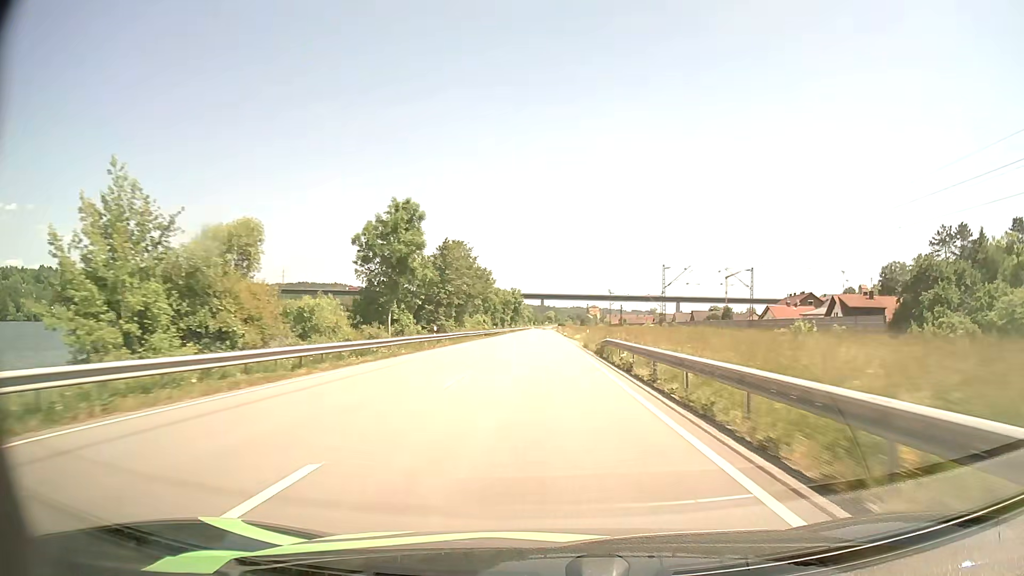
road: primary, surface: asphalt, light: Day
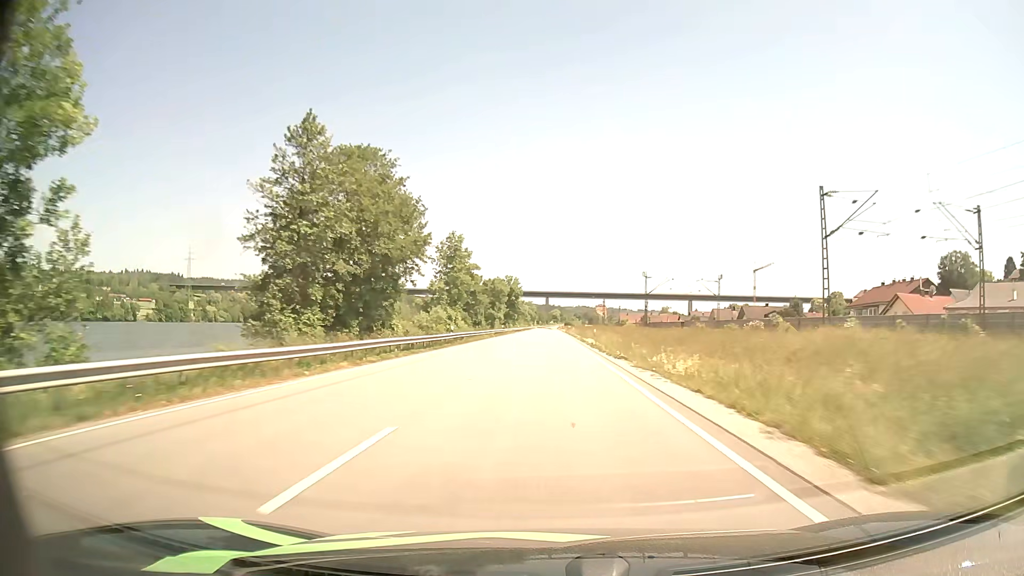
(-0.3, +46.0) m; -1°
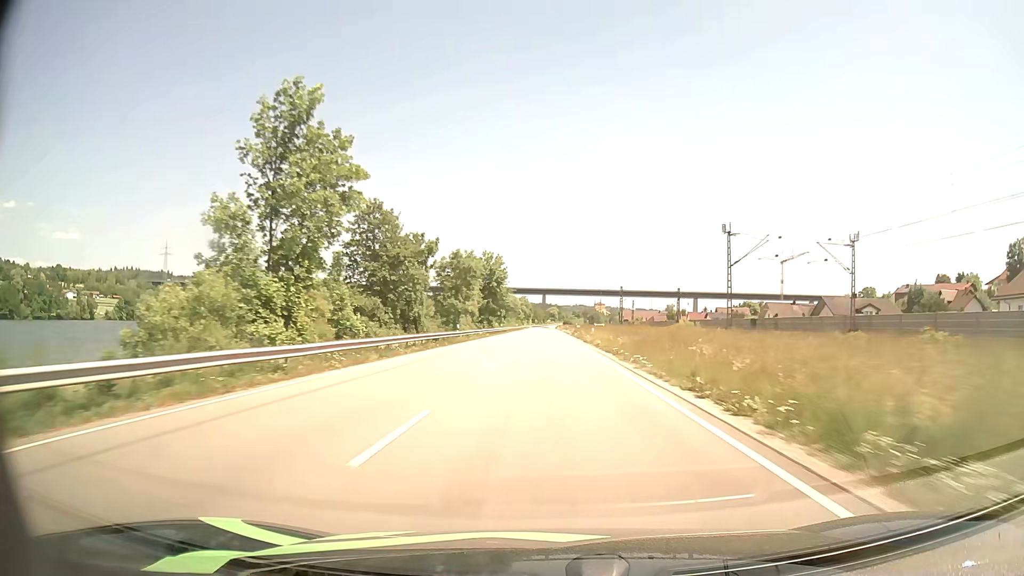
(0.0, +46.6) m; 0°
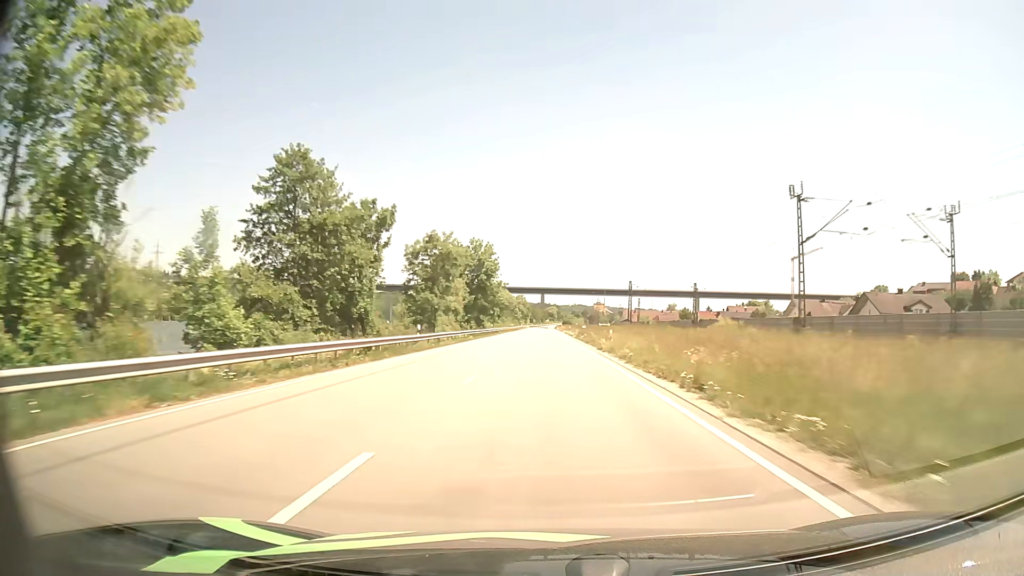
(0.0, +15.5) m; 0°
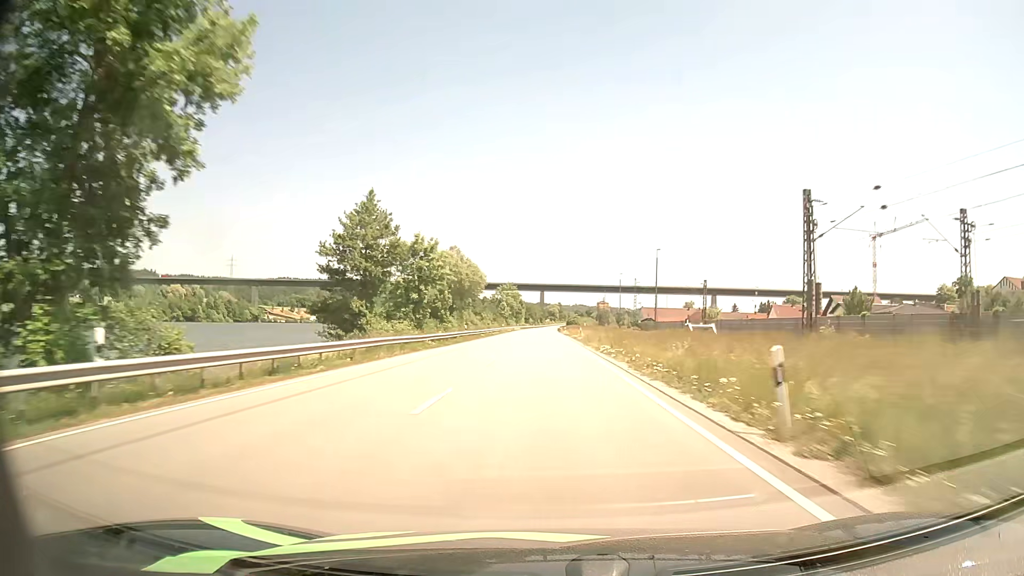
(0.0, +77.2) m; 0°
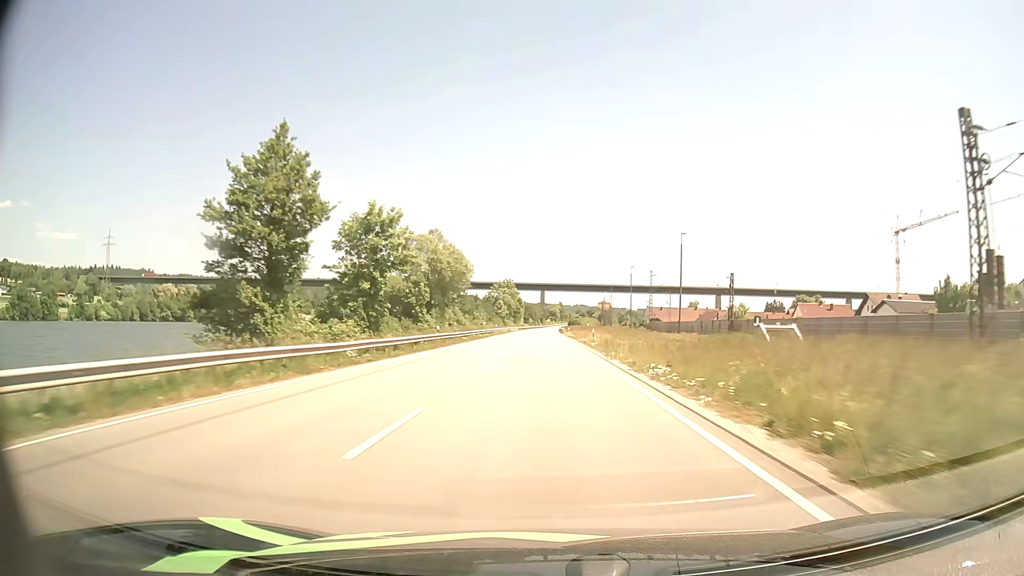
(0.0, +15.4) m; 0°
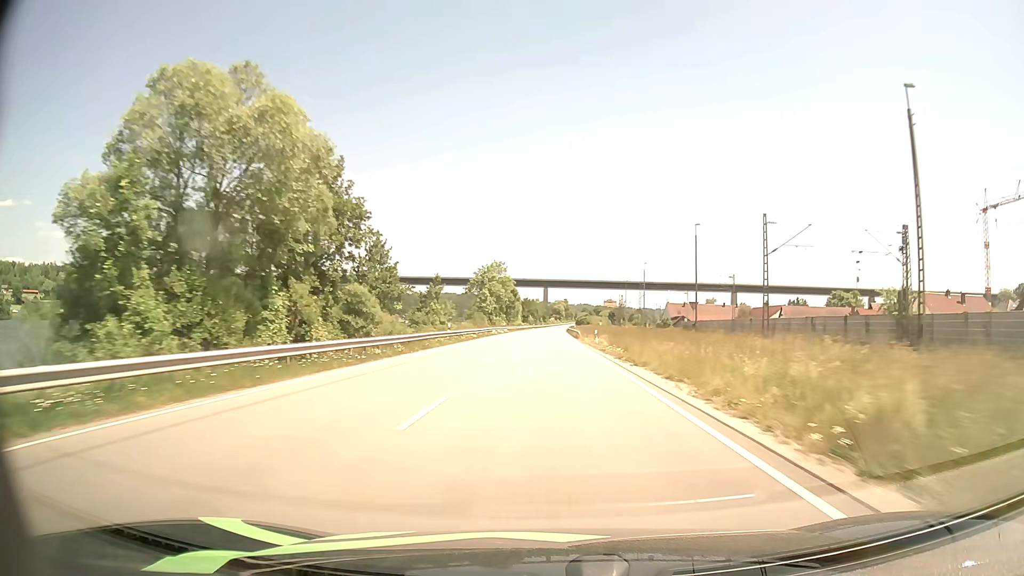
(-0.1, +46.4) m; 0°
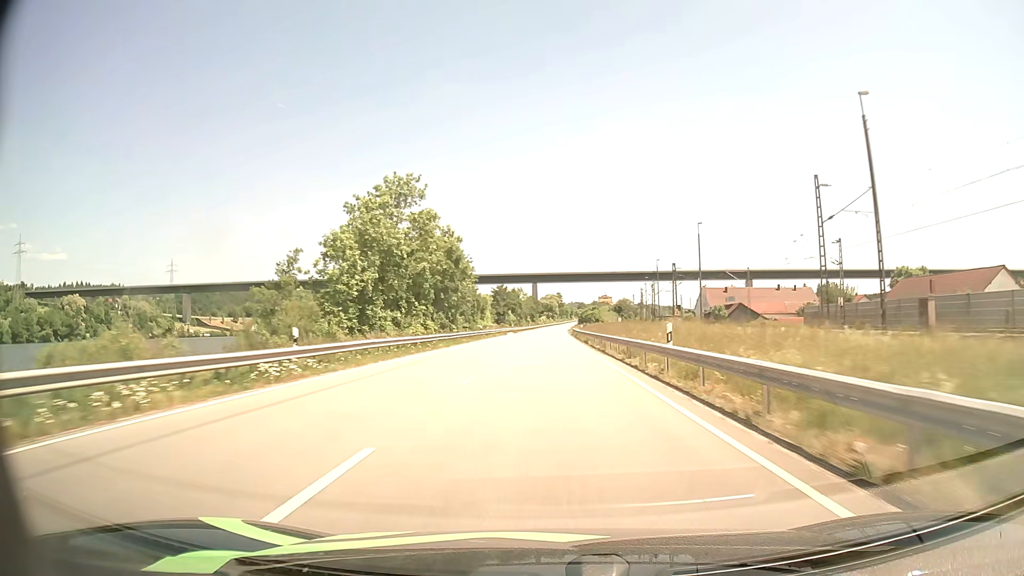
(+0.5, +77.7) m; +1°
(0, +10) (0, +20) (0, +30) (0, +40) (0, +50) (0, +60) (0, +70) (0, +80) (0, +90) (0, +100) m
